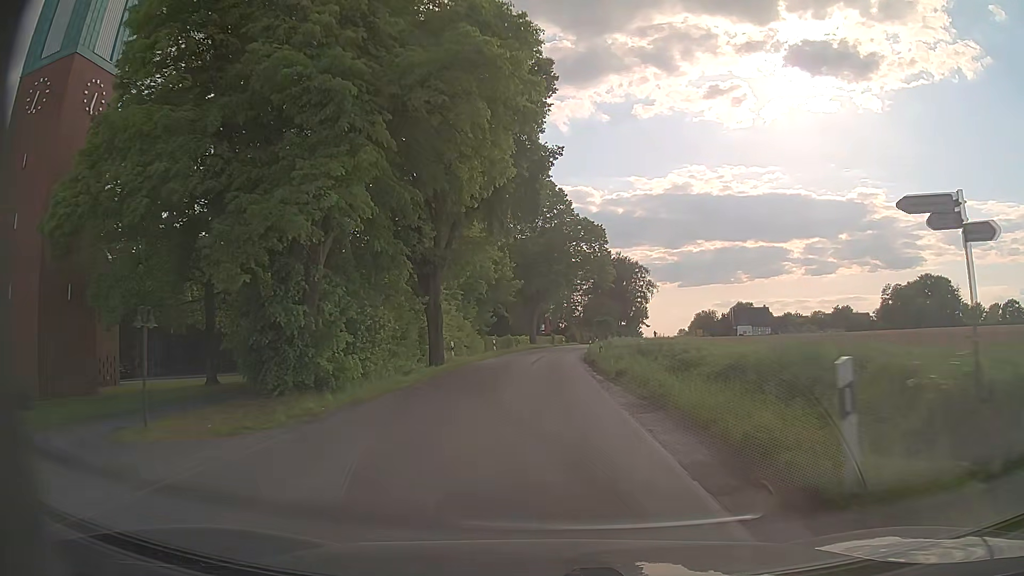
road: secondary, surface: asphalt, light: Day
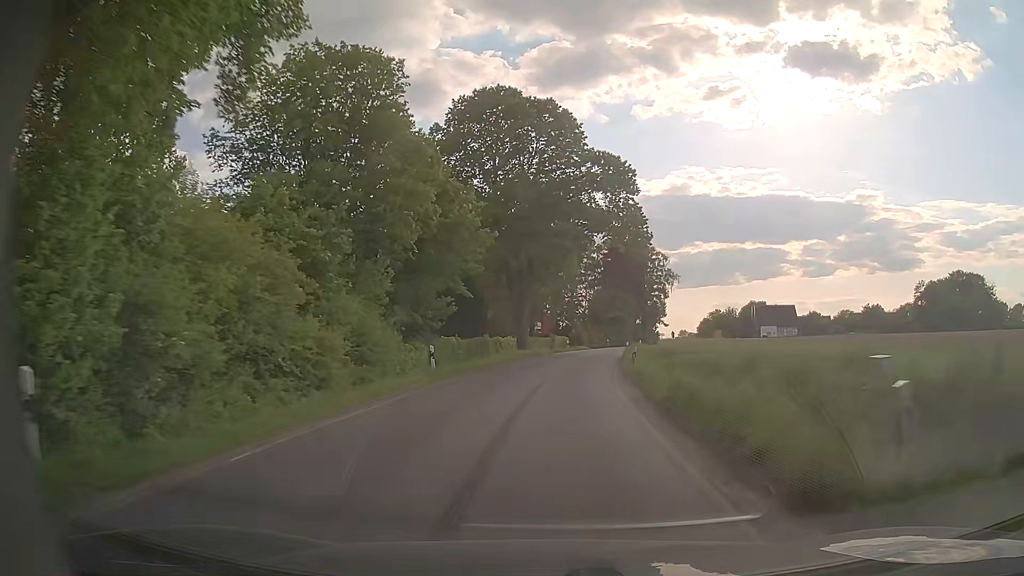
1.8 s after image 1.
(-0.1, +27.6) m; 0°
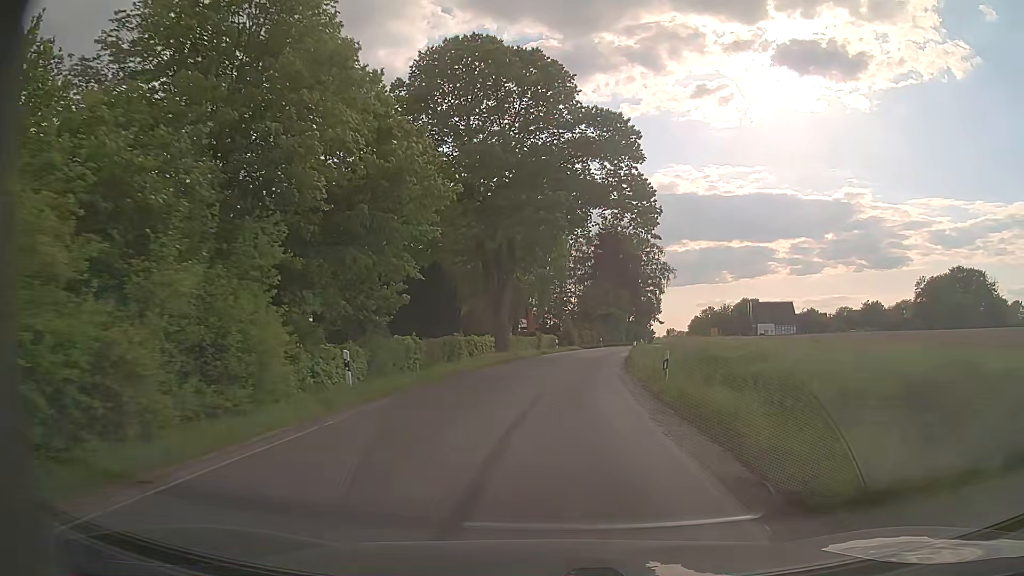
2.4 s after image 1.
(+0.1, +9.2) m; +1°
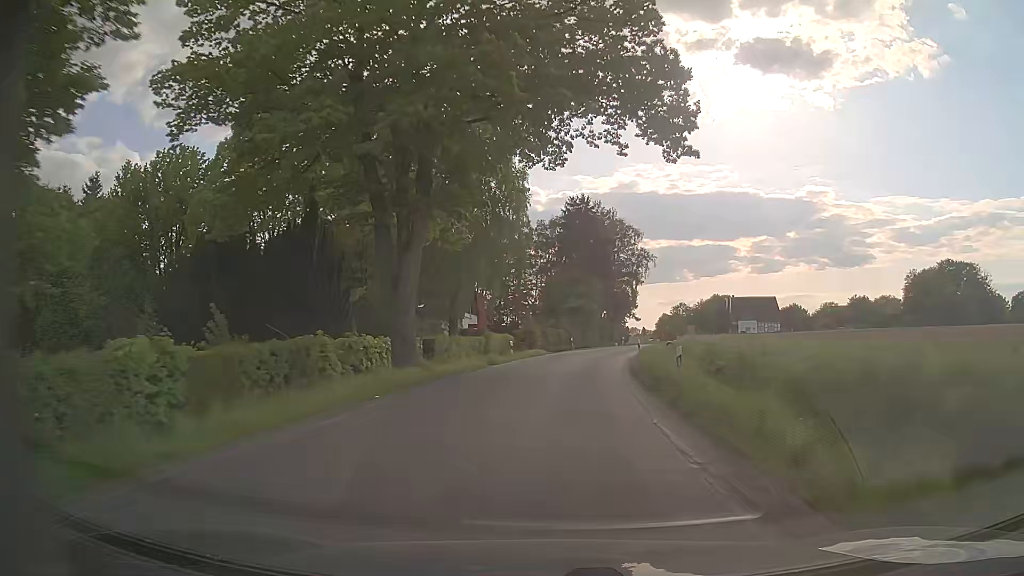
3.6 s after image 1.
(+0.5, +18.4) m; +3°
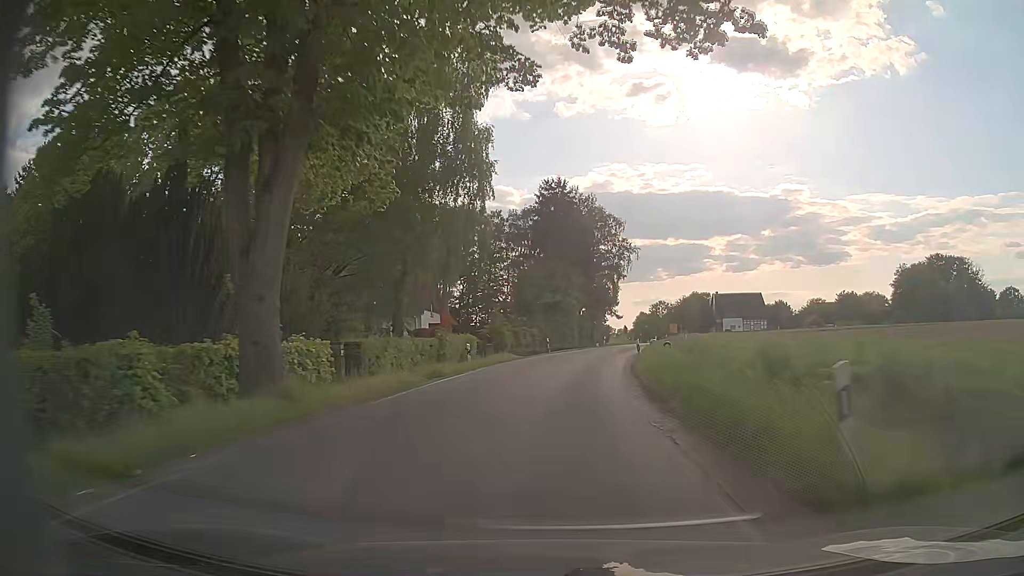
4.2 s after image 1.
(+0.2, +9.2) m; +2°
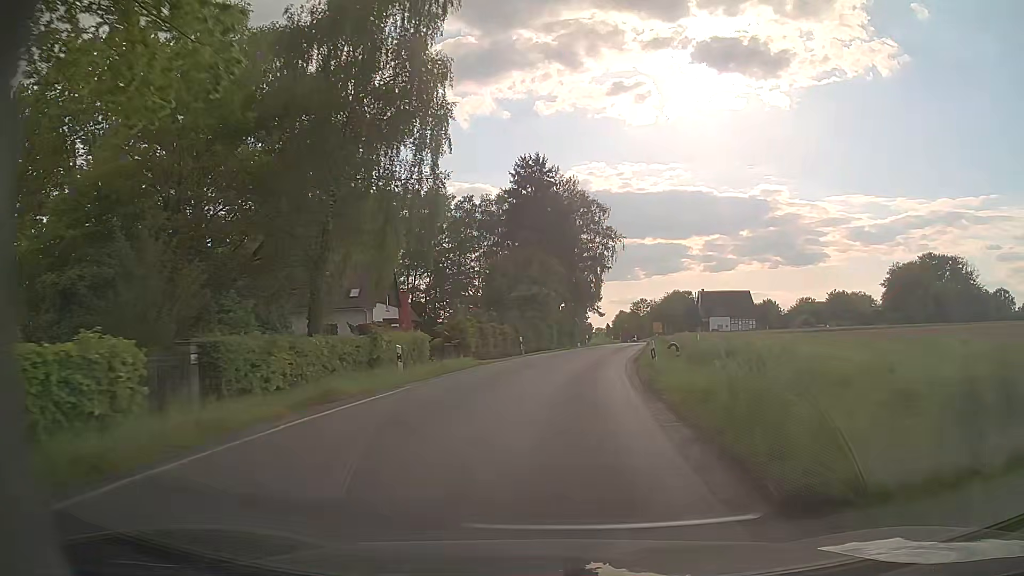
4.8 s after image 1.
(+0.1, +9.2) m; +2°
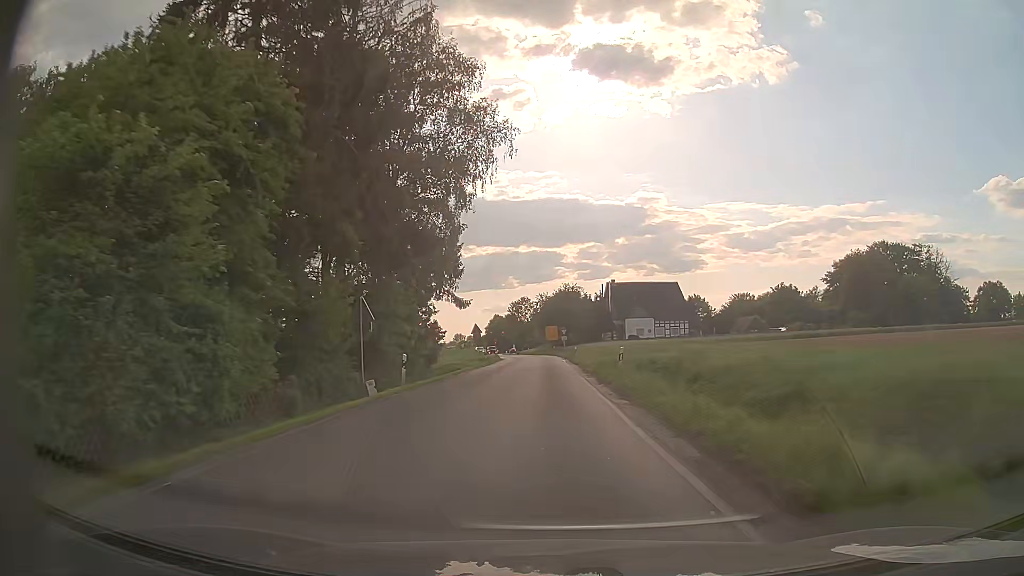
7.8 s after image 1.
(+4.1, +46.5) m; +11°
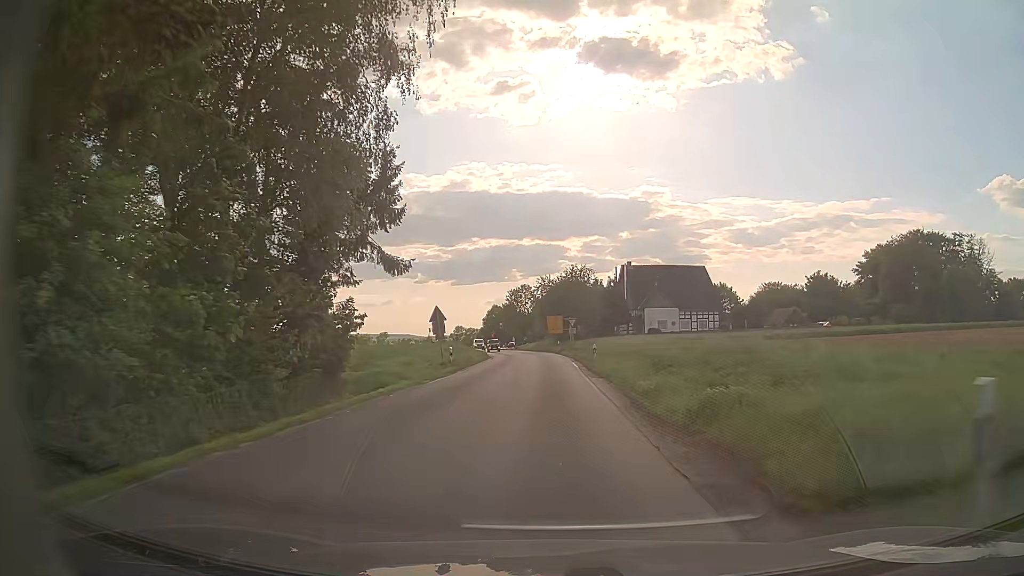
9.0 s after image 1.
(+0.1, +18.9) m; 0°
(0, +10) (0, +20) (0, +30) (0, +40) (0, +50) (-1, +60) (-2, +70) (-3, +80) (-5, +90) (-6, +100) m
